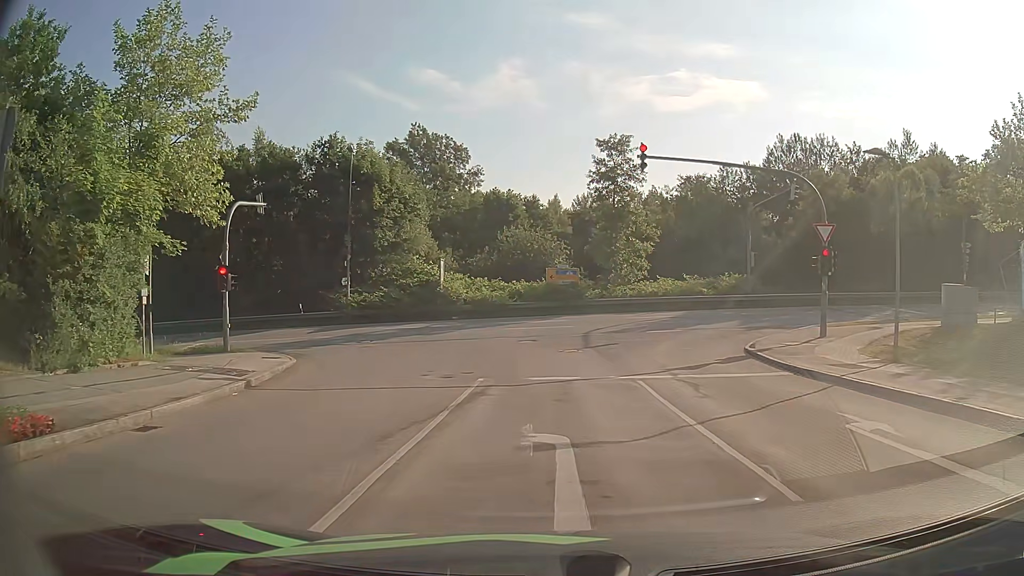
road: residential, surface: asphalt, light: Day
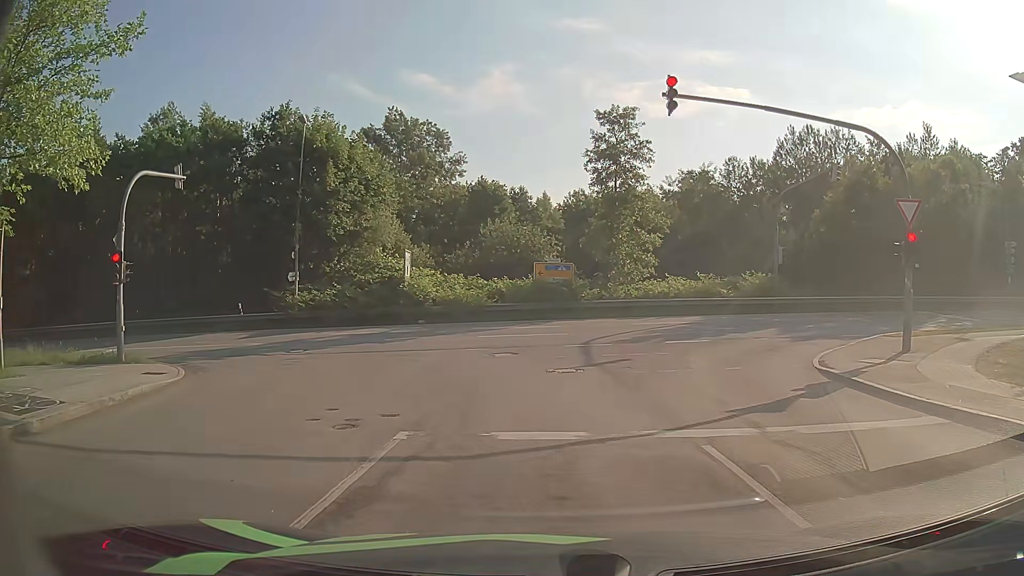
(0.0, +6.5) m; +1°
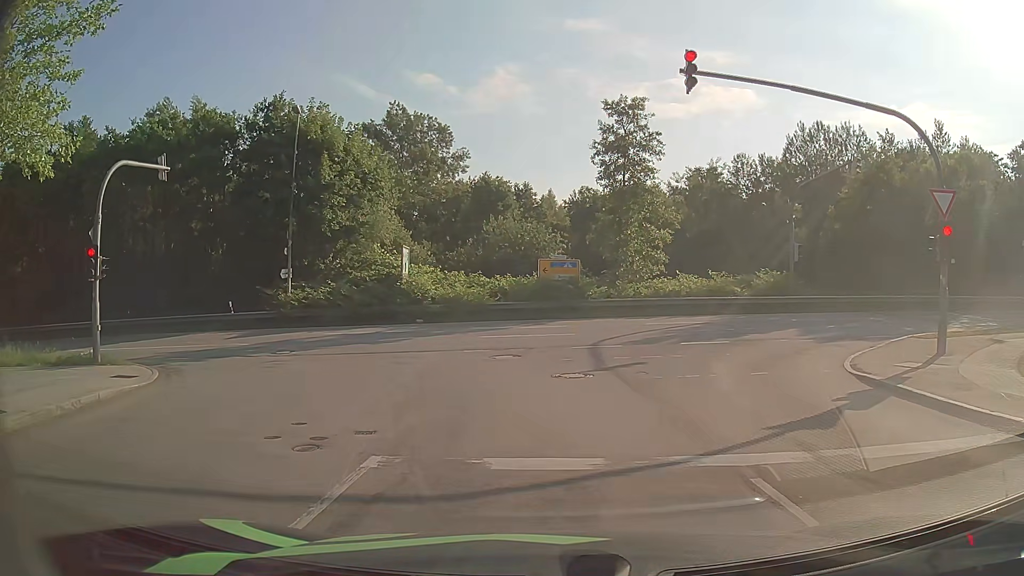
(0.0, +1.5) m; -2°
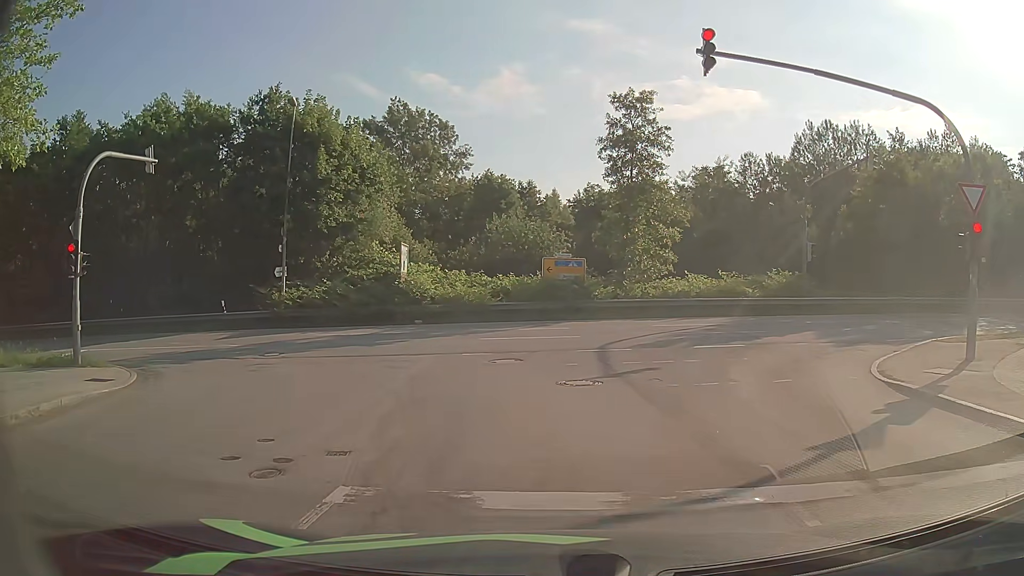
(0.0, +1.1) m; 0°
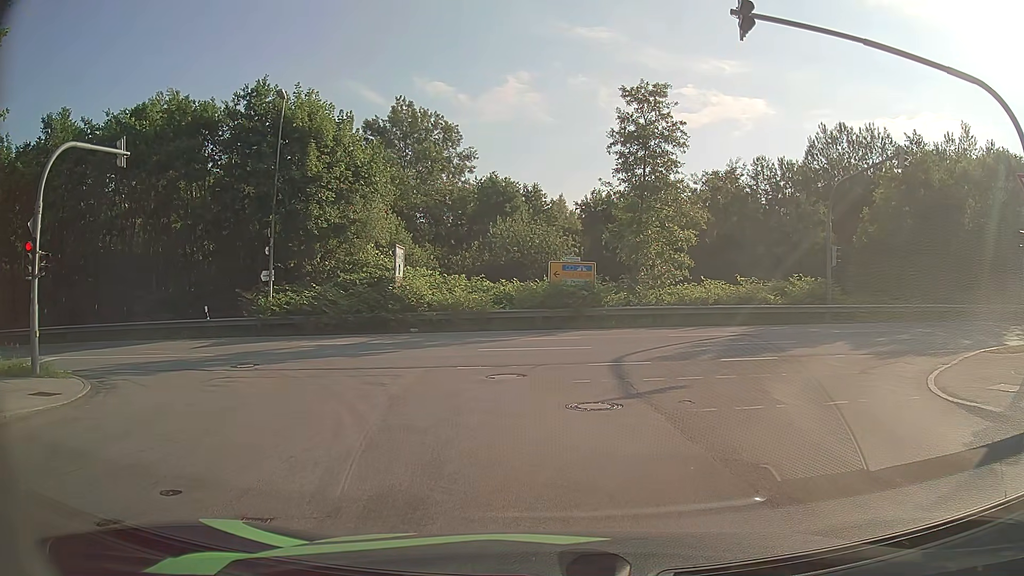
(-0.1, +2.1) m; -2°
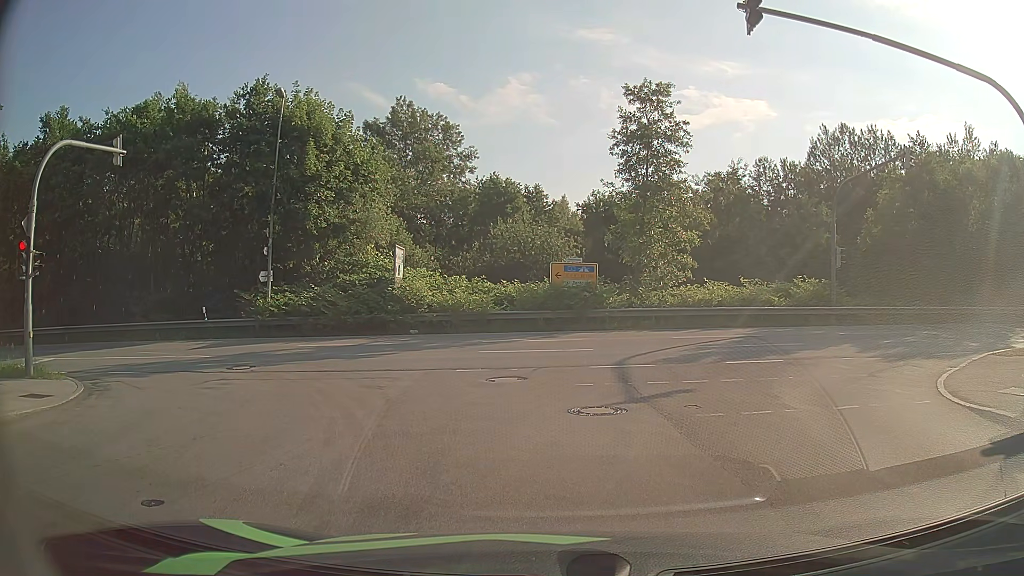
(0.0, +0.4) m; 0°
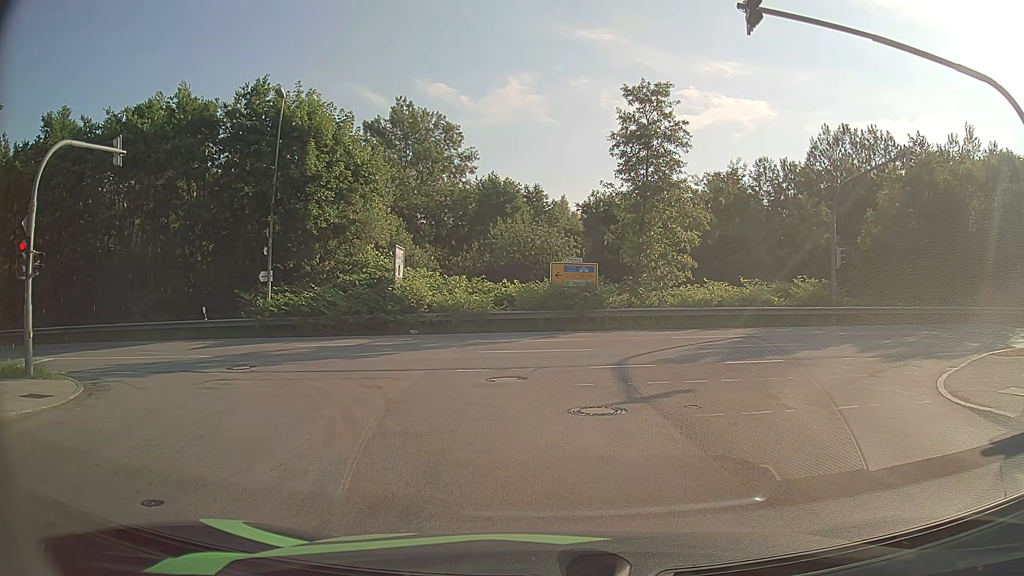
(0.0, 0.0) m; 0°
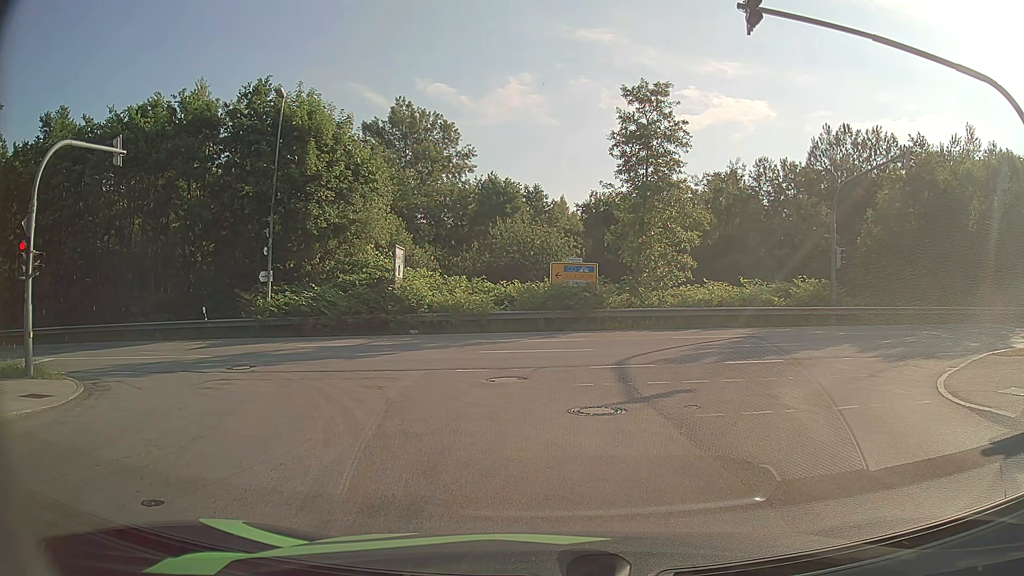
(0.0, 0.0) m; 0°
